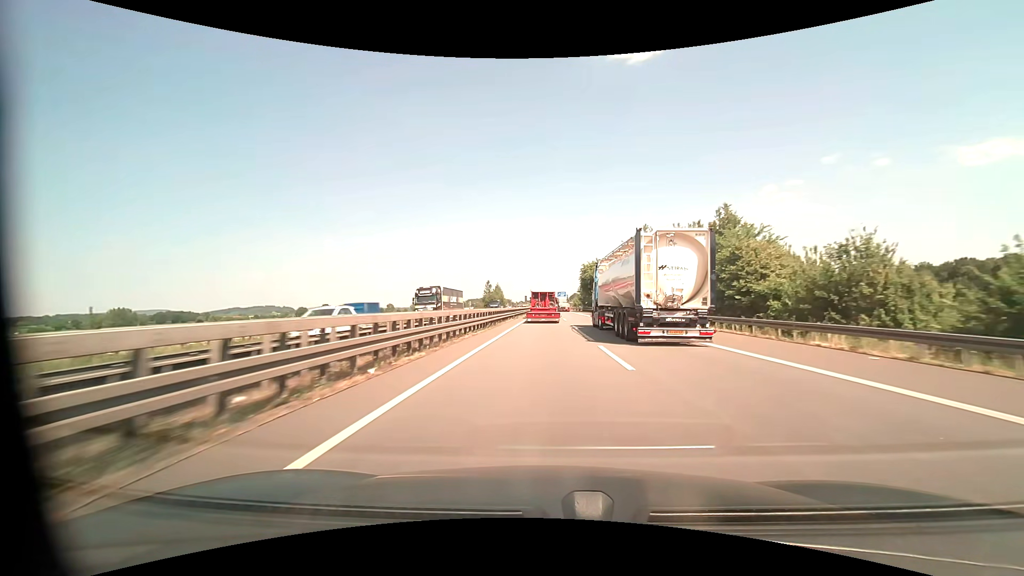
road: motorway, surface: asphalt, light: Day
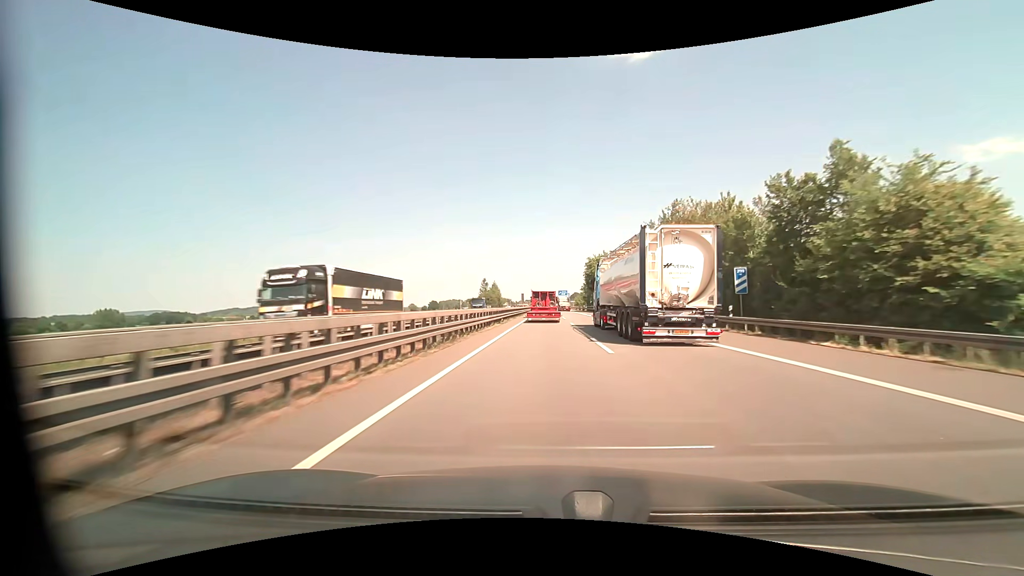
(0.0, +14.8) m; 0°
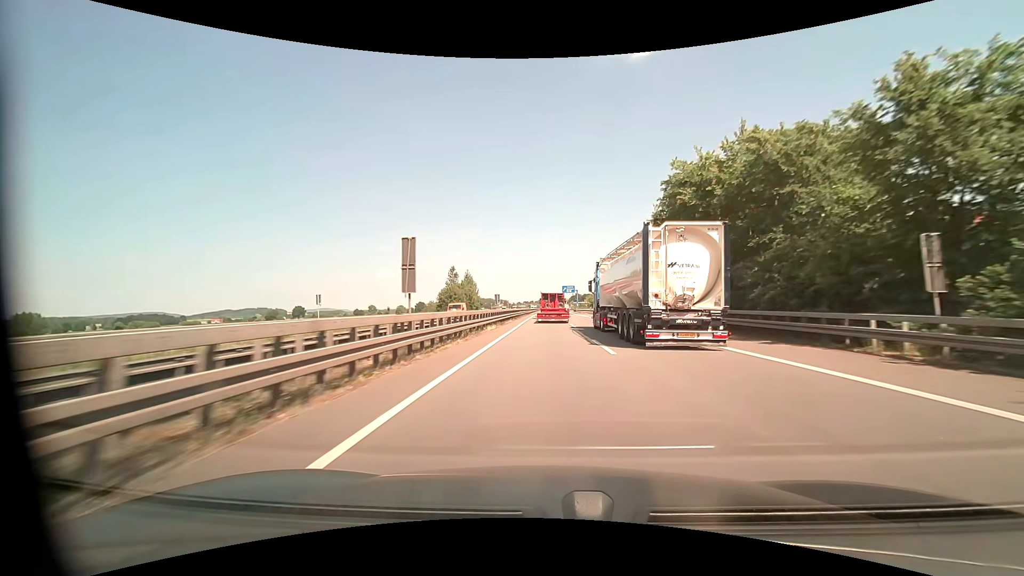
(0.0, +72.8) m; 0°
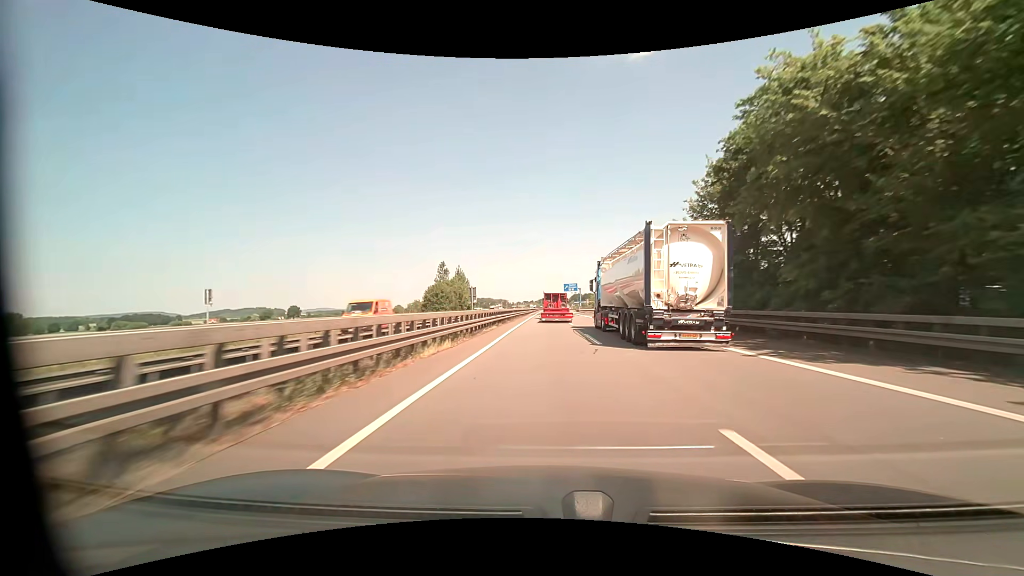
(0.0, +14.6) m; 0°
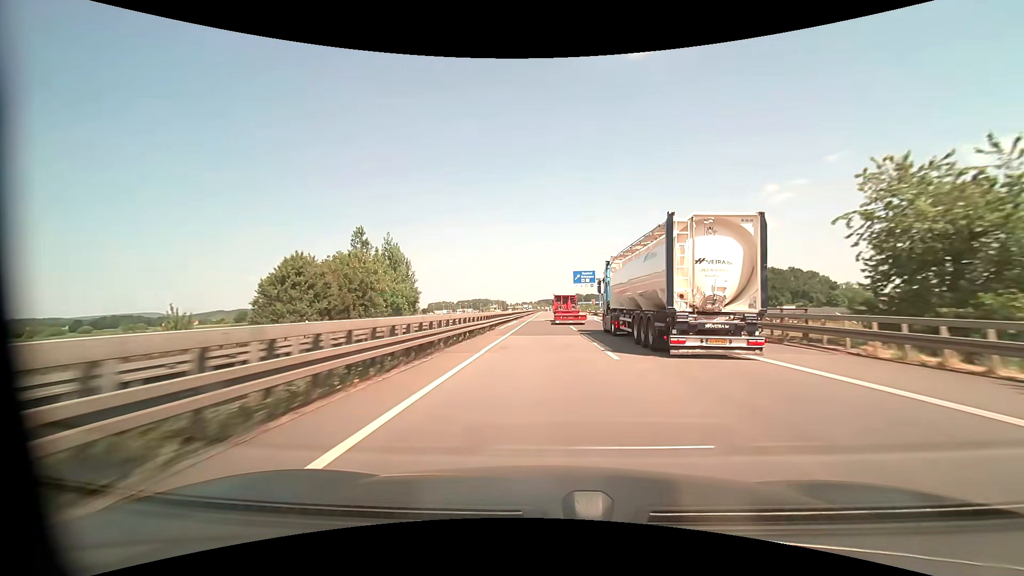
(0.0, +59.4) m; 0°
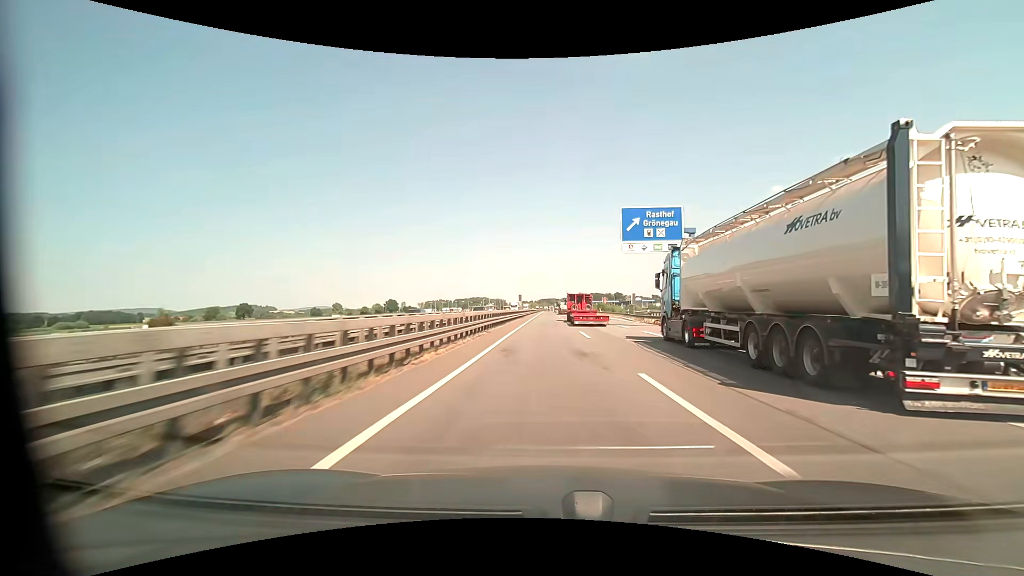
(-0.1, +64.2) m; 0°
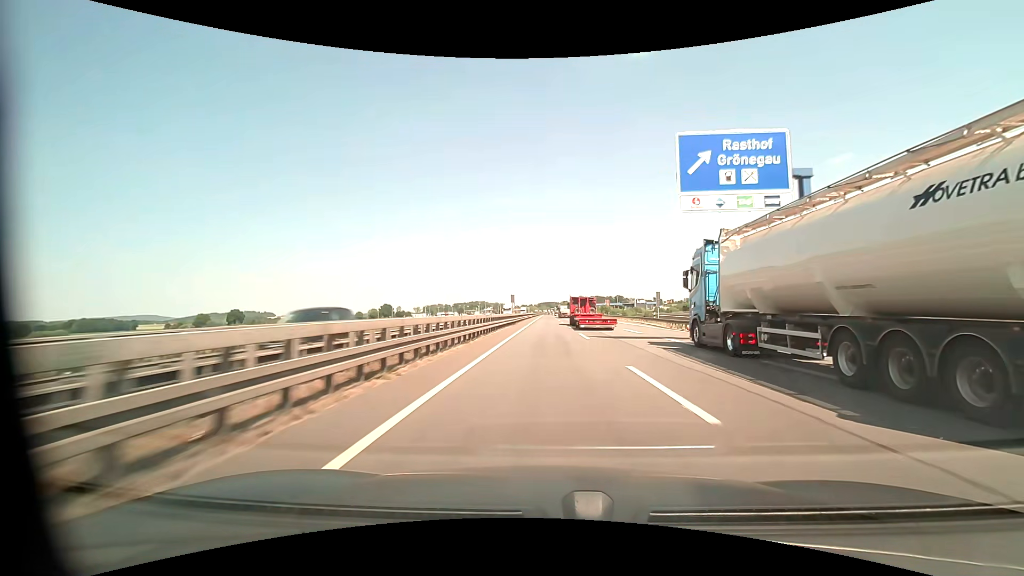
(0.0, +16.9) m; 0°
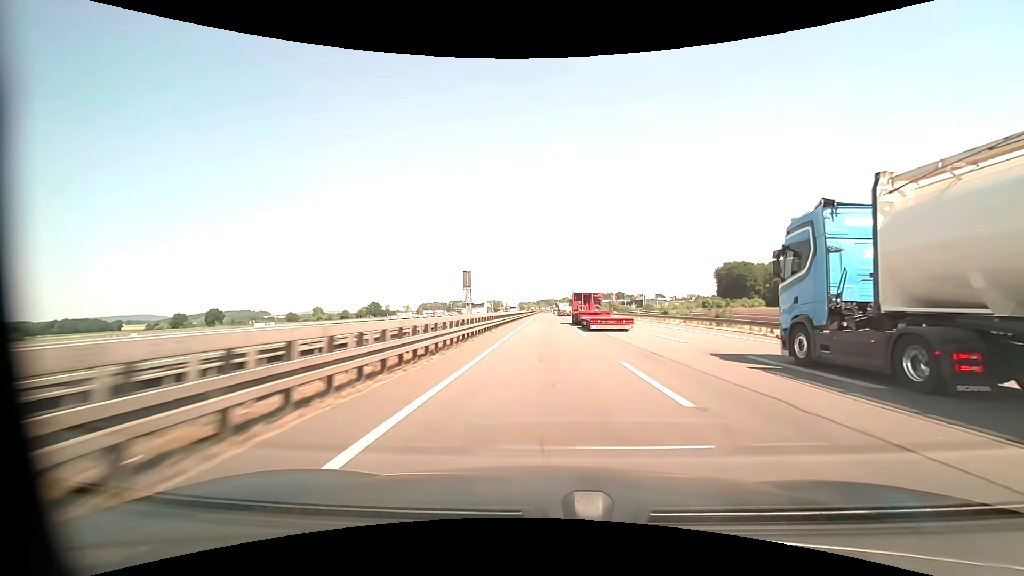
(0.0, +35.0) m; 0°
(0, +10) (0, +20) (0, +30) (0, +40) (0, +50) (0, +60) (0, +70) (0, +80) (0, +90) (0, +100) m
